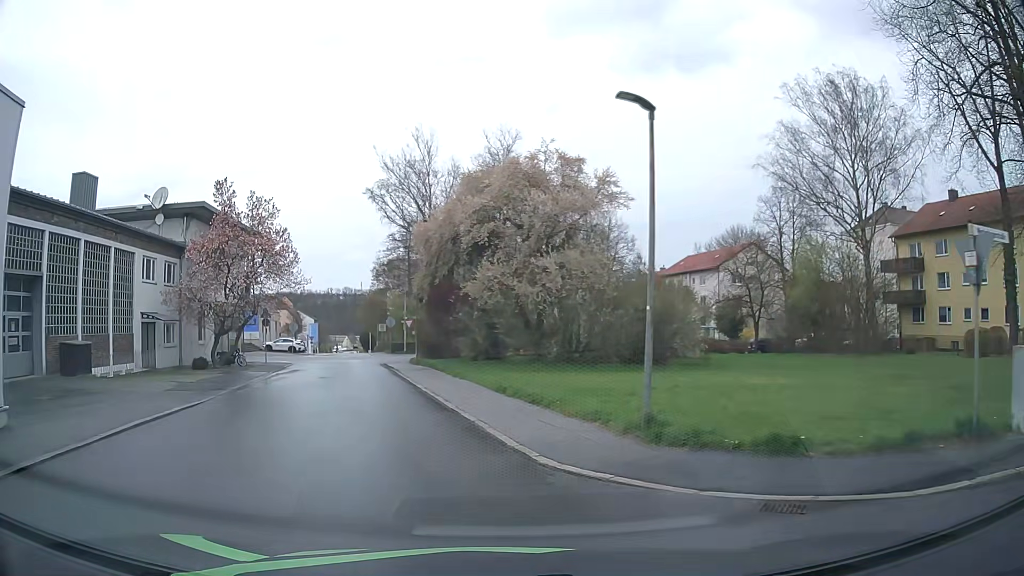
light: Day
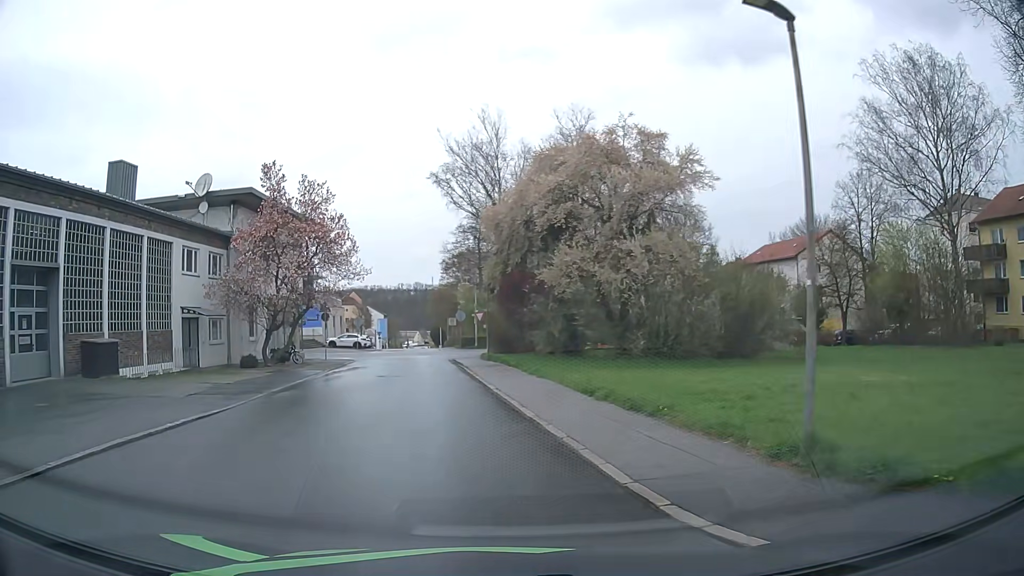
(-0.2, +3.1) m; -7°
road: residential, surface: asphalt
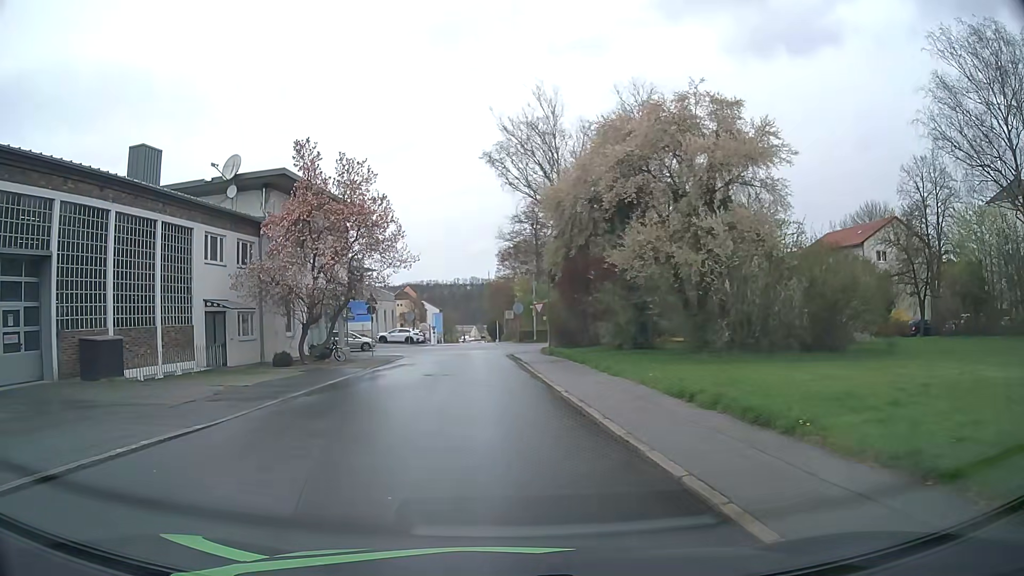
(-0.1, +3.4) m; -5°
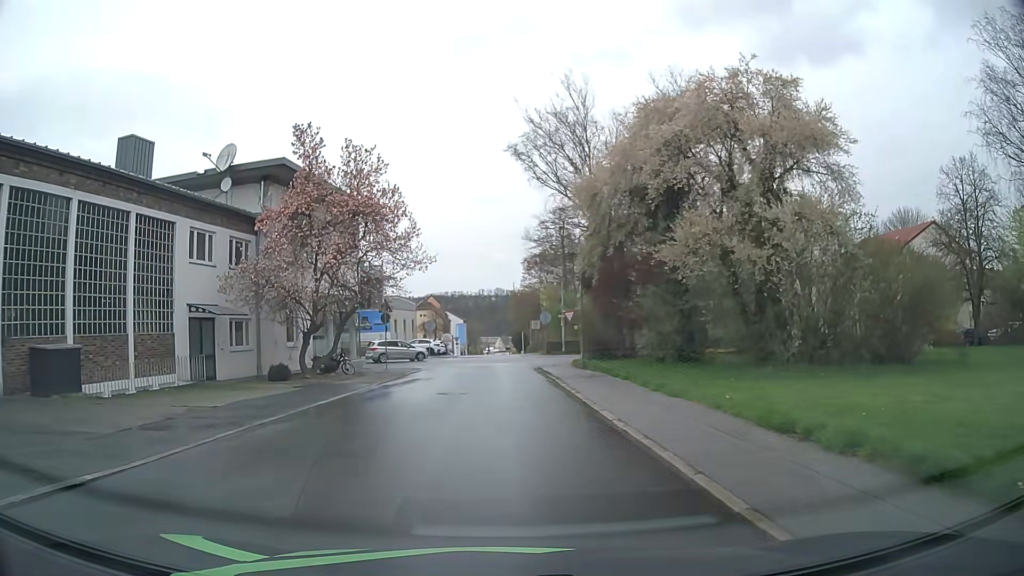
(0.0, +3.8) m; -2°
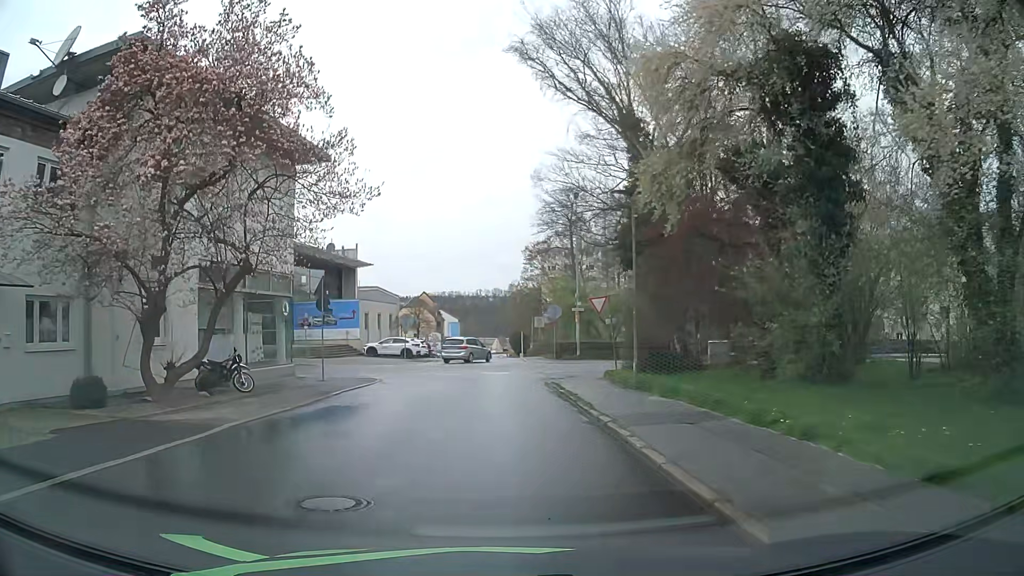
(+0.1, +12.9) m; +1°
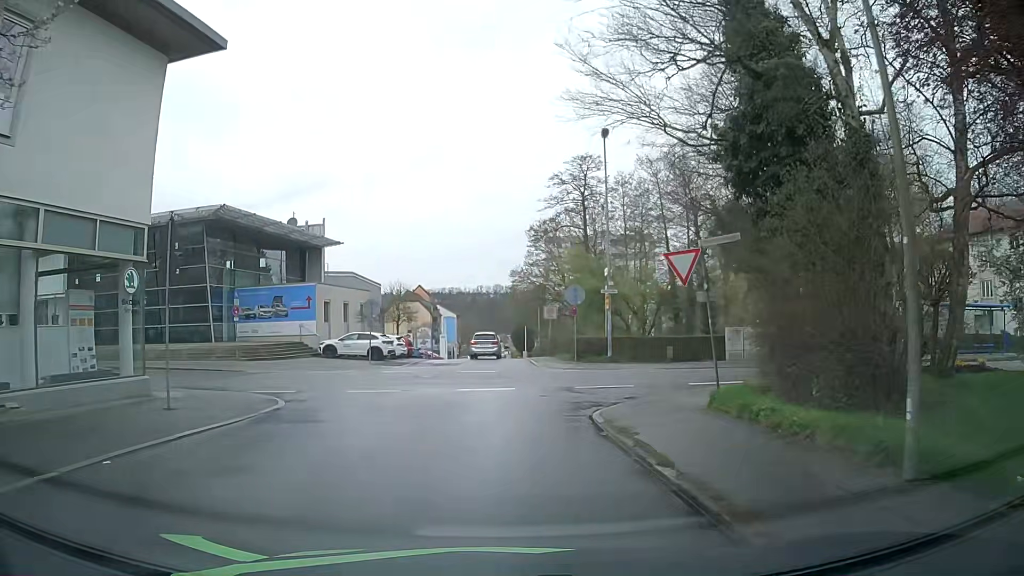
(0.0, +12.1) m; -1°
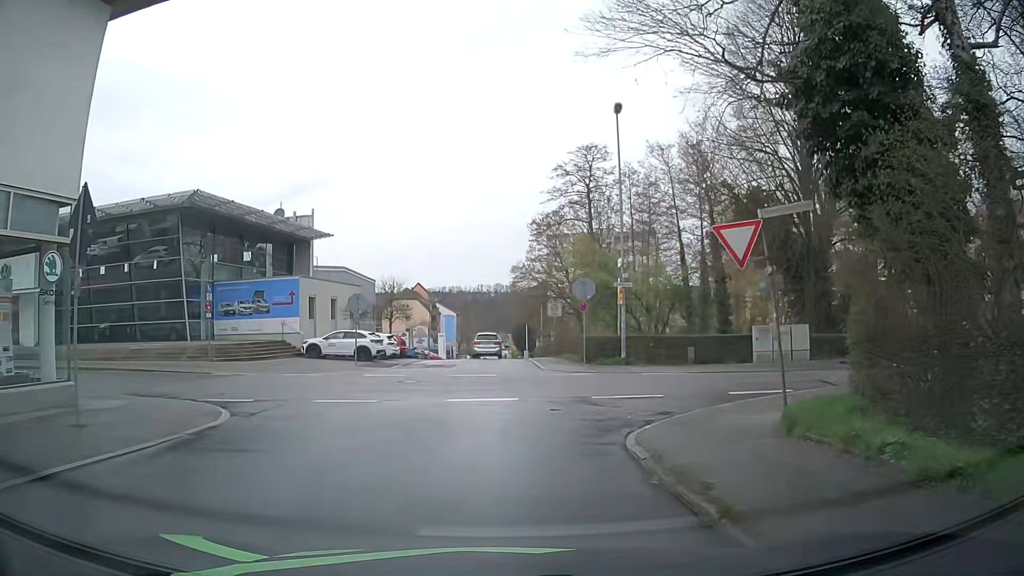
(0.0, +3.3) m; +1°
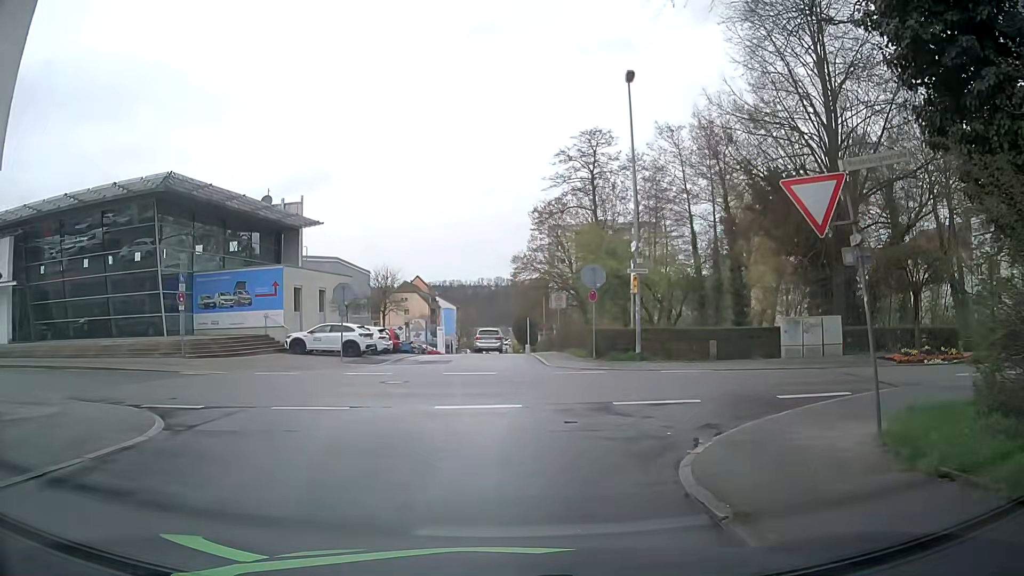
(0.0, +2.7) m; 0°
